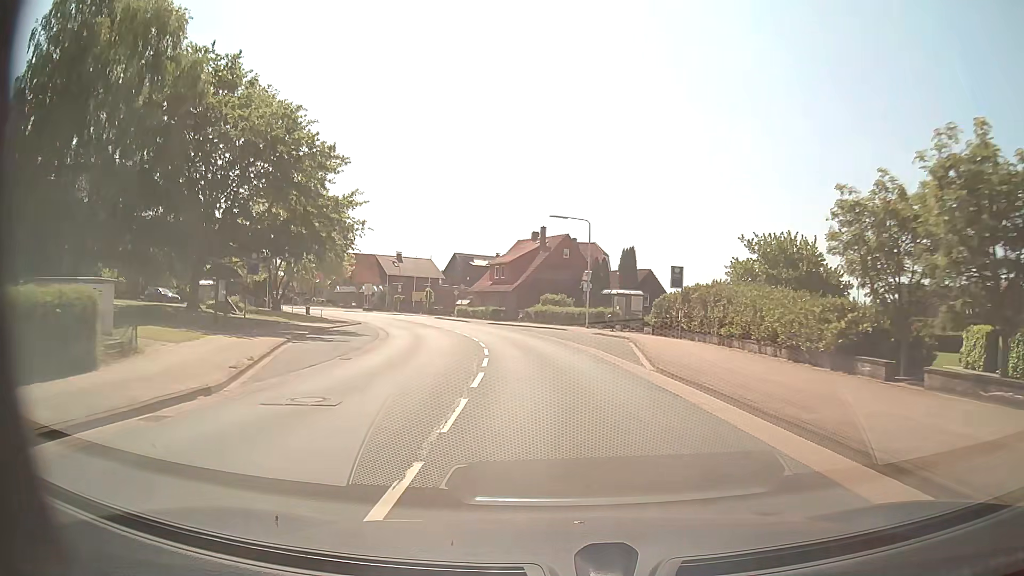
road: secondary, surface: asphalt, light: Day
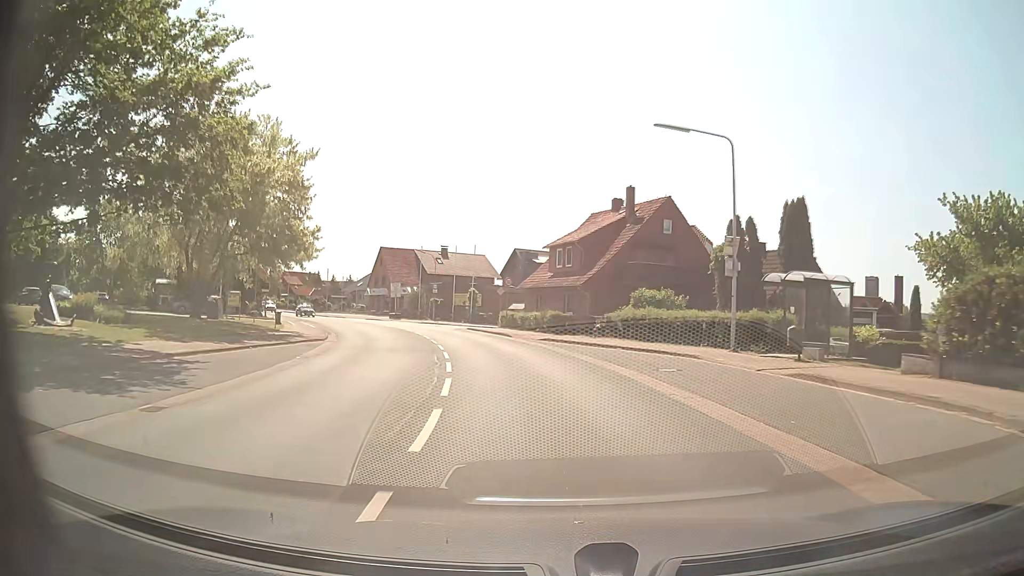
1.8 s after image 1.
(-1.2, +23.5) m; -6°
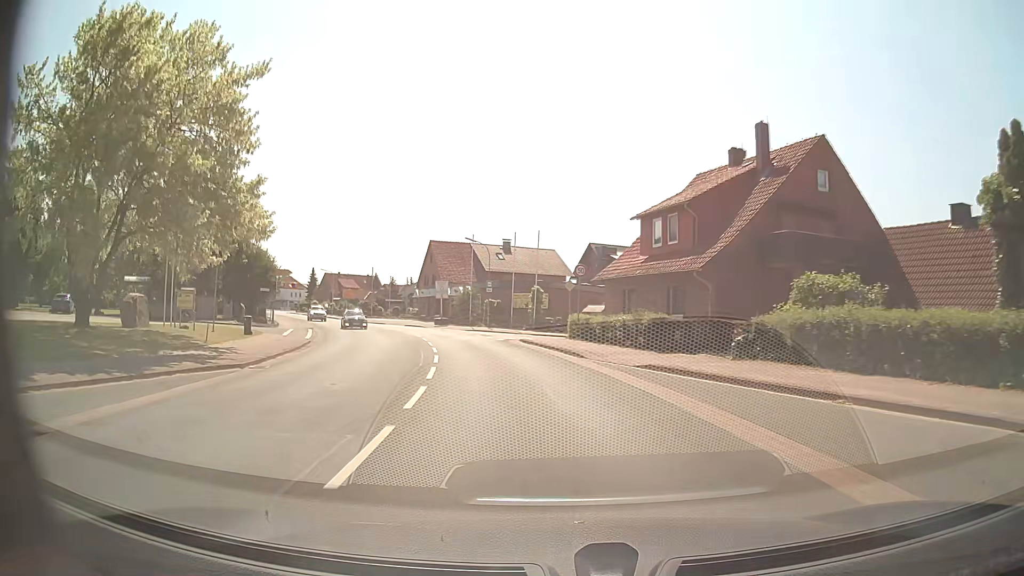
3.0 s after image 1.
(-0.7, +15.0) m; -6°
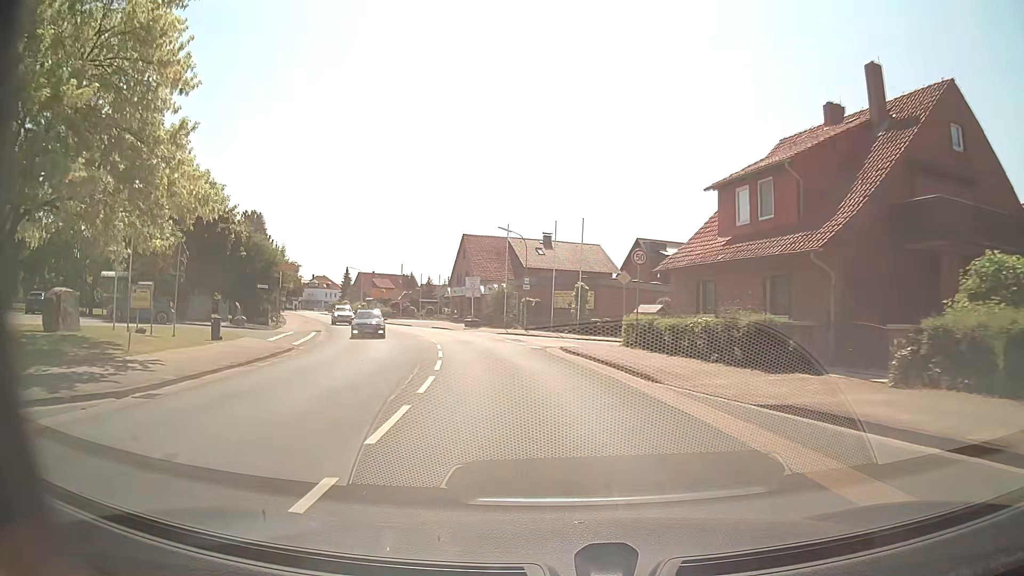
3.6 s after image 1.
(-0.2, +7.3) m; -4°
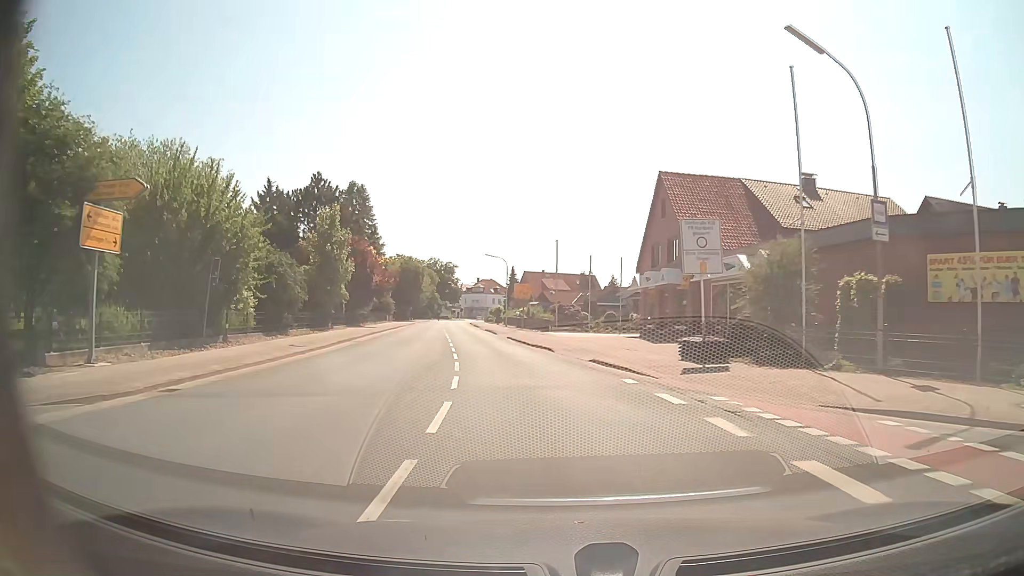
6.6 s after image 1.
(-5.0, +35.2) m; -16°
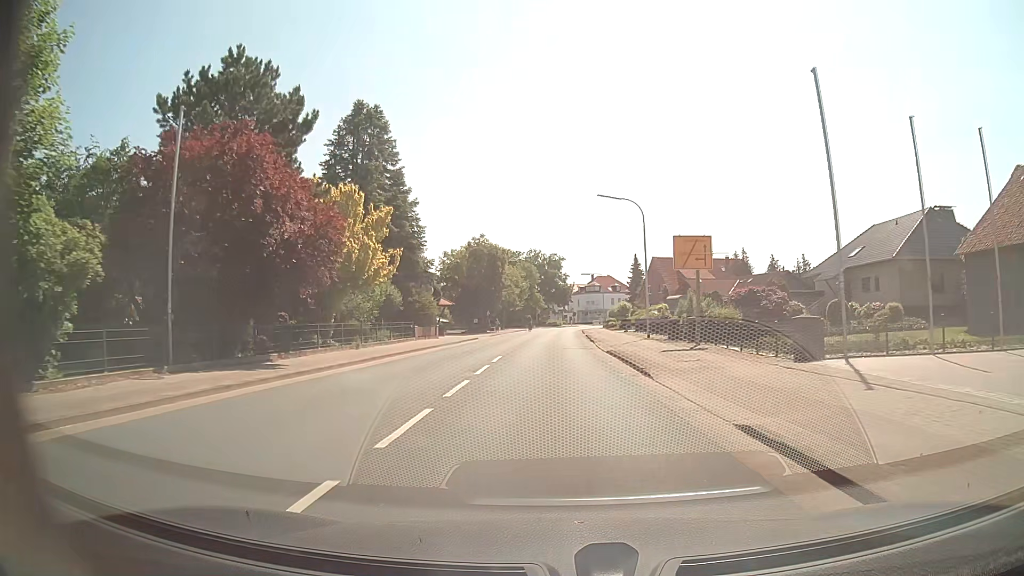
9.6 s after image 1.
(-3.8, +37.1) m; -10°
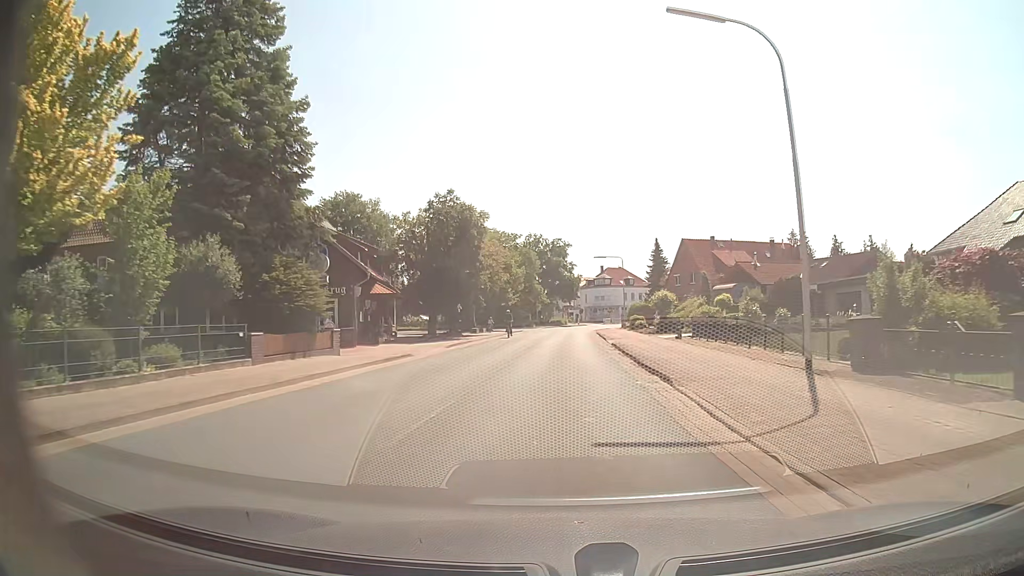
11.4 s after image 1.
(-0.2, +22.9) m; -1°
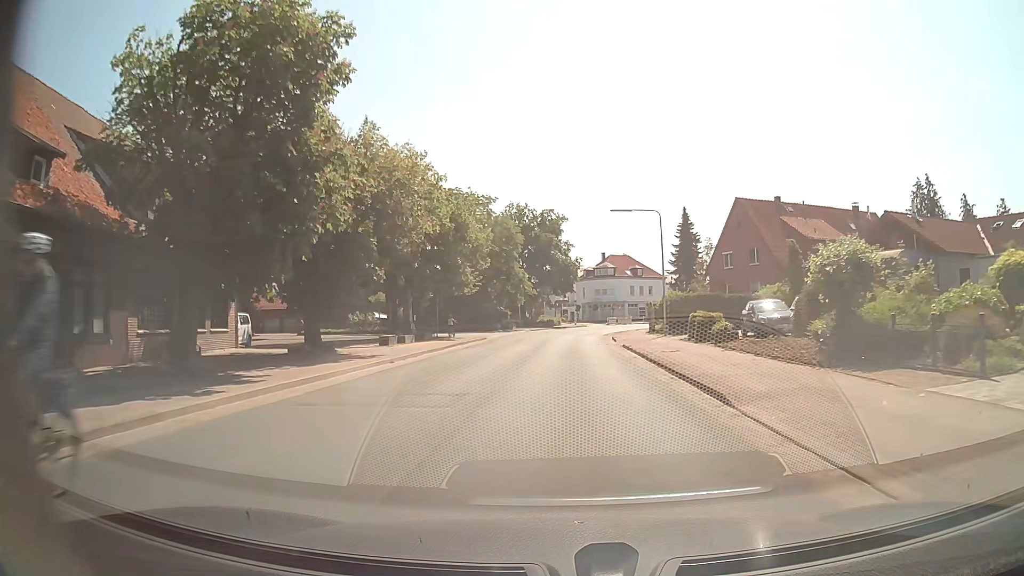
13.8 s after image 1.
(+0.2, +30.0) m; +1°
(0, +10) (0, +20) (0, +30) (+1, +40) (+1, +50) (+2, +60) (+4, +70) (+6, +79) (+10, +89) (+14, +98) m
